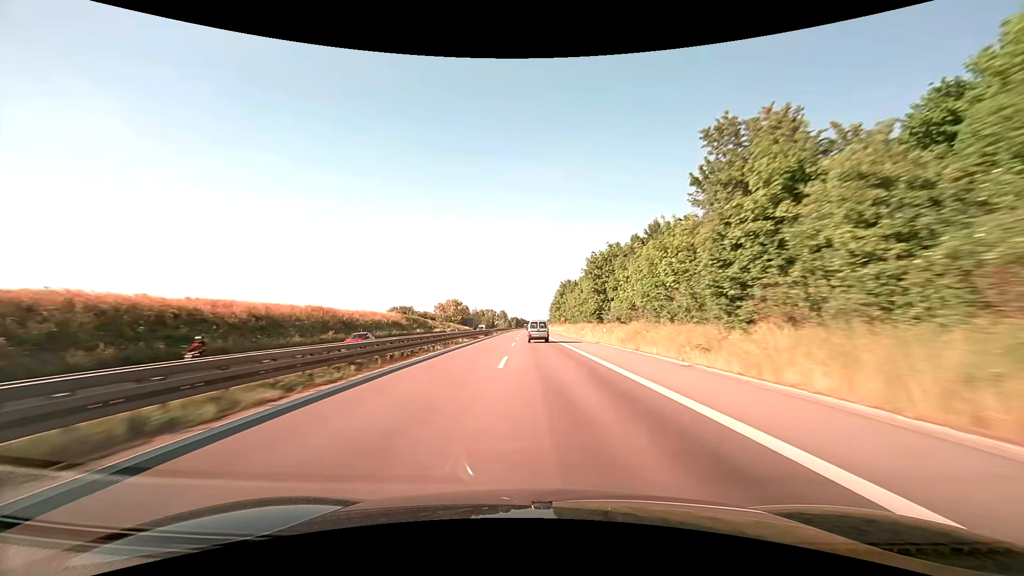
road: trunk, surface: asphalt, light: Day
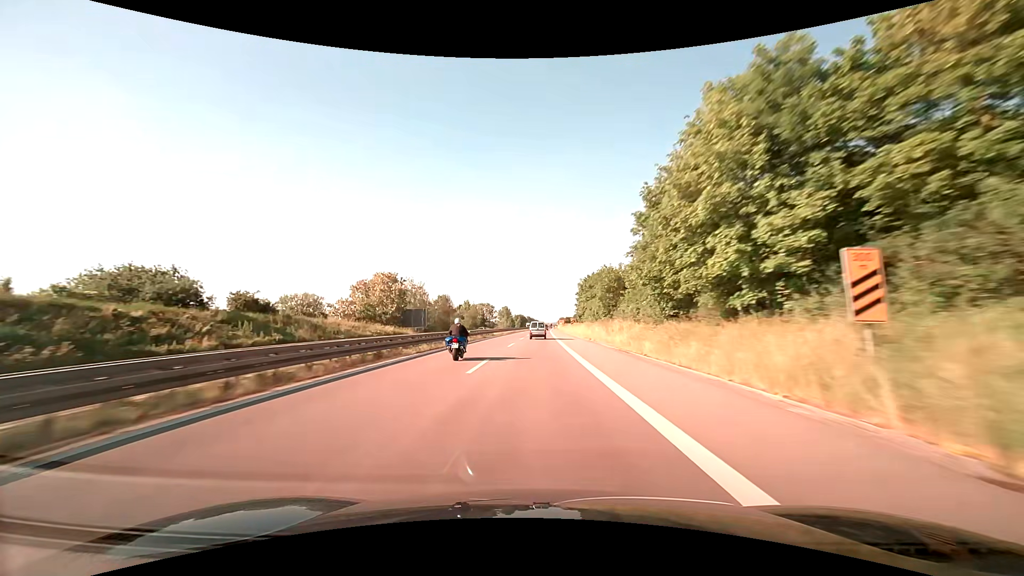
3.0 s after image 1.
(-1.3, +92.7) m; -1°
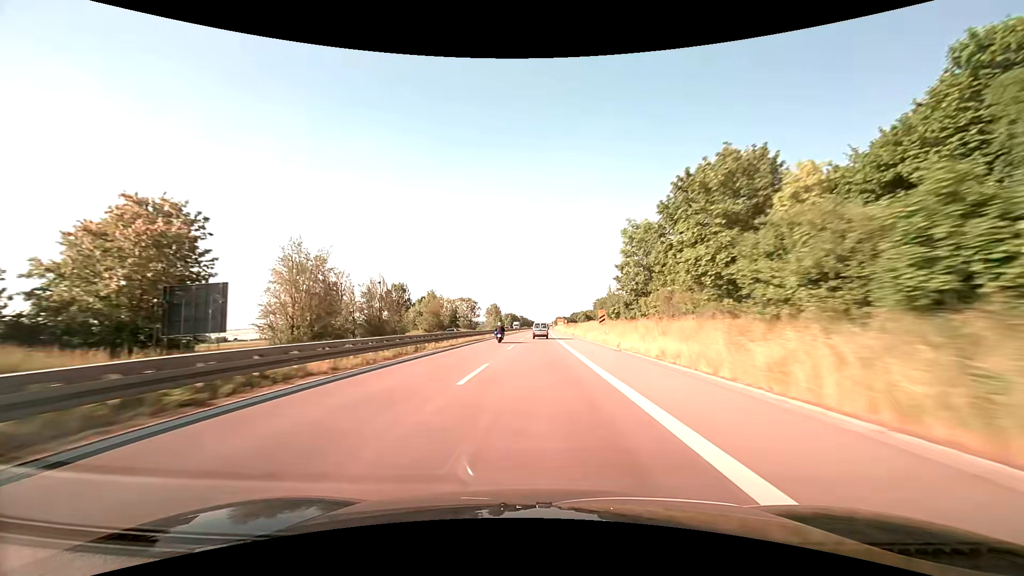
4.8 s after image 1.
(+0.1, +57.1) m; +1°
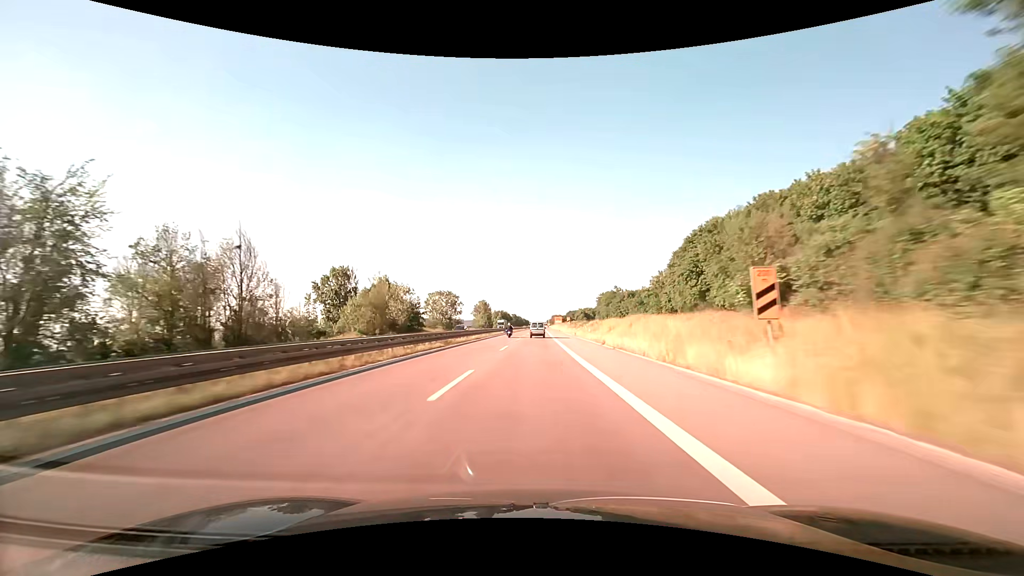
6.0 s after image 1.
(+0.3, +38.7) m; +1°
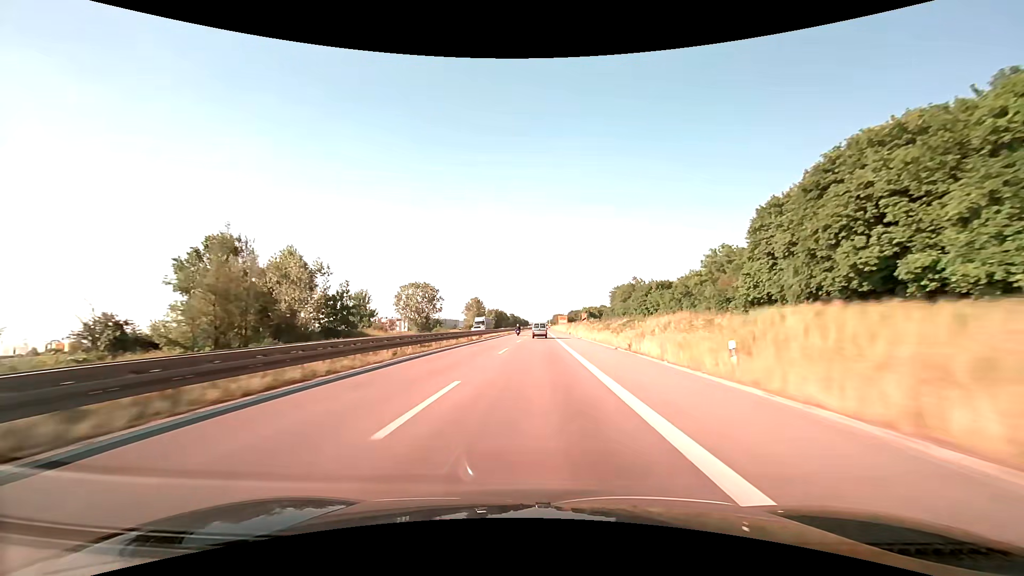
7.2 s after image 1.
(+0.1, +39.1) m; 0°
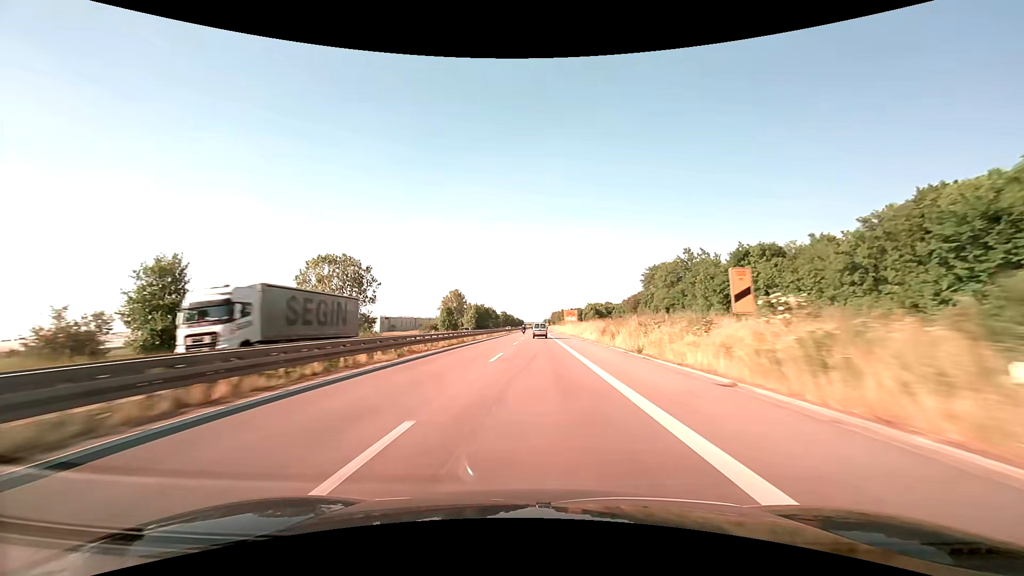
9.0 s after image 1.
(+0.2, +59.5) m; 0°
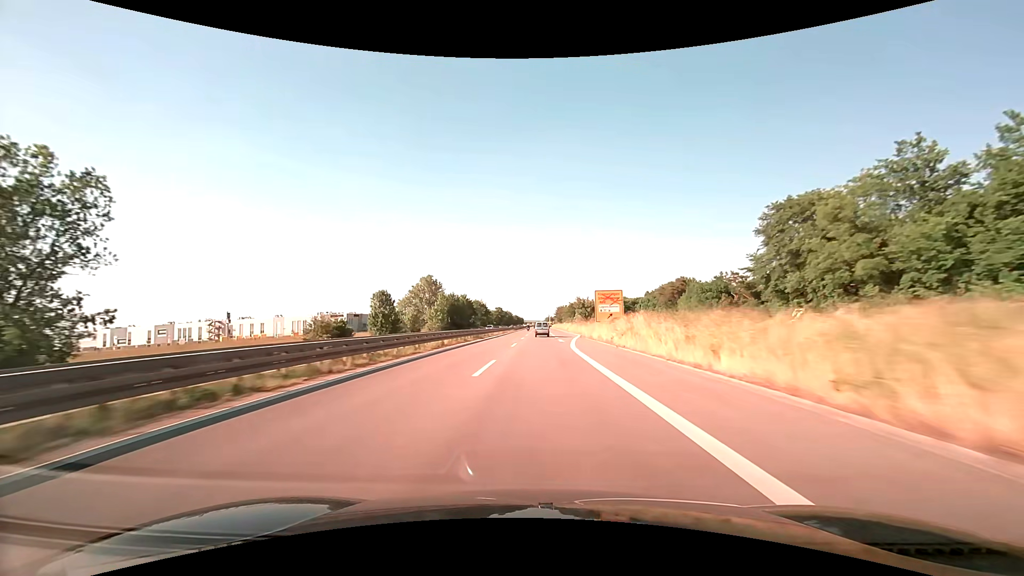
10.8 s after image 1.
(0.0, +60.4) m; 0°
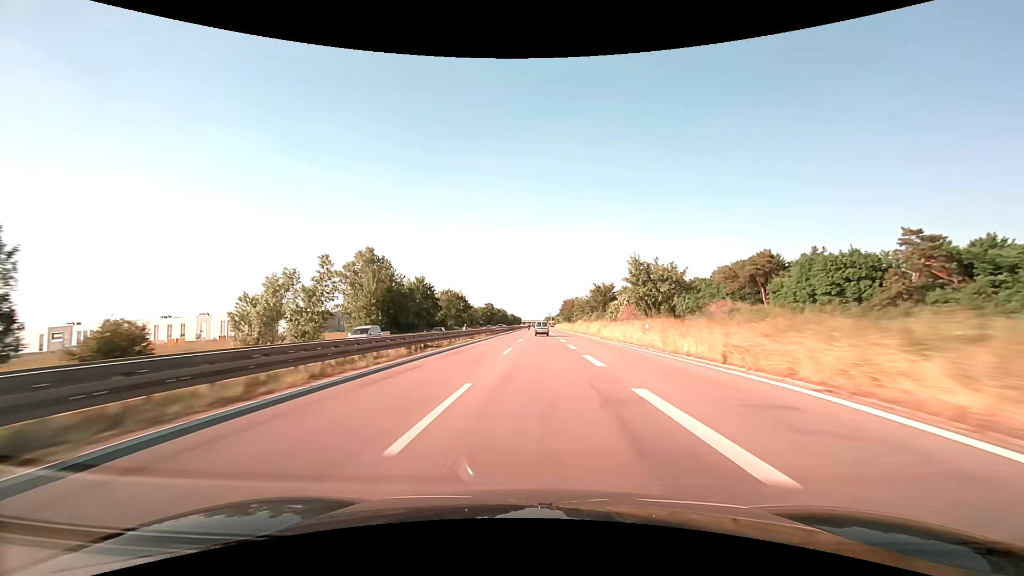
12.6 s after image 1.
(+0.1, +61.2) m; 0°
(0, +10) (0, +20) (0, +30) (0, +40) (0, +50) (0, +60) (0, +70) (0, +80) (0, +90) (0, +100) m
